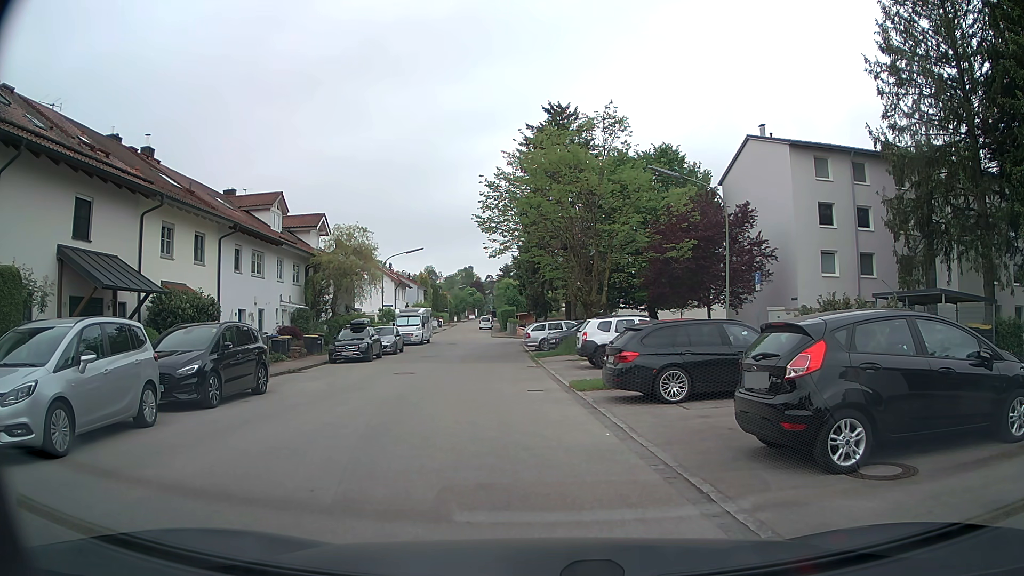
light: Day
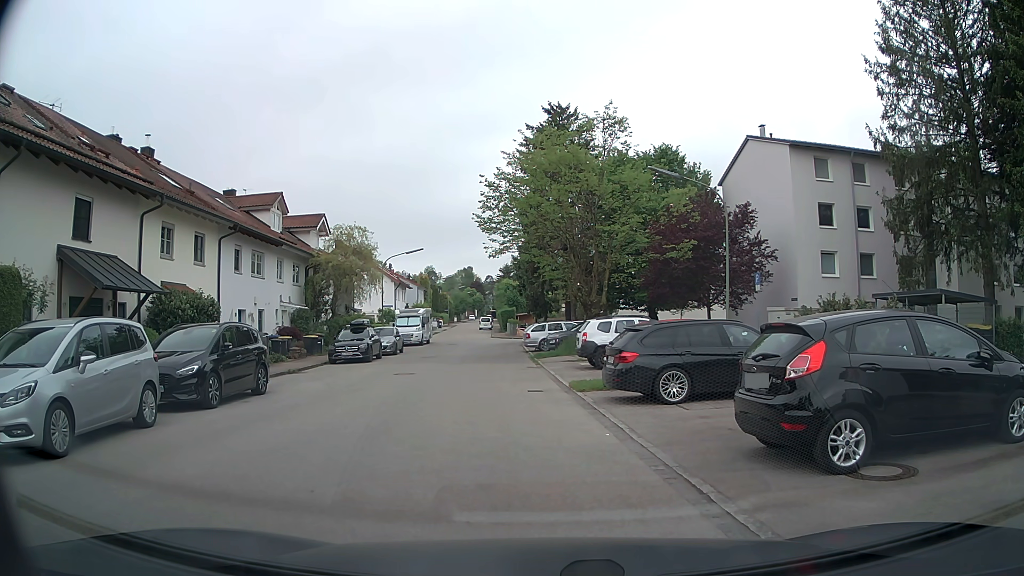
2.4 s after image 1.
(0.0, 0.0) m; 0°
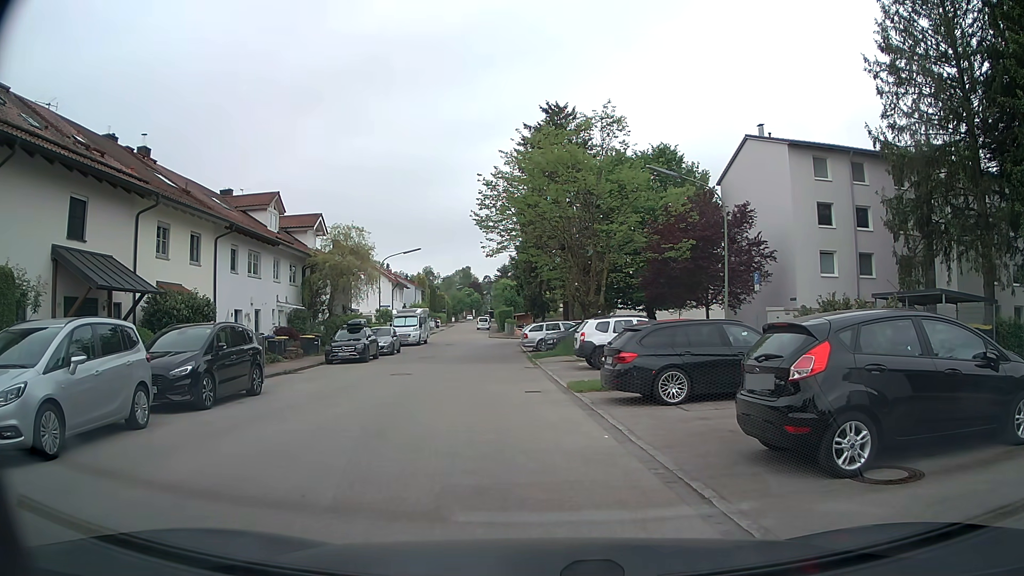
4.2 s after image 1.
(0.0, +0.2) m; 0°
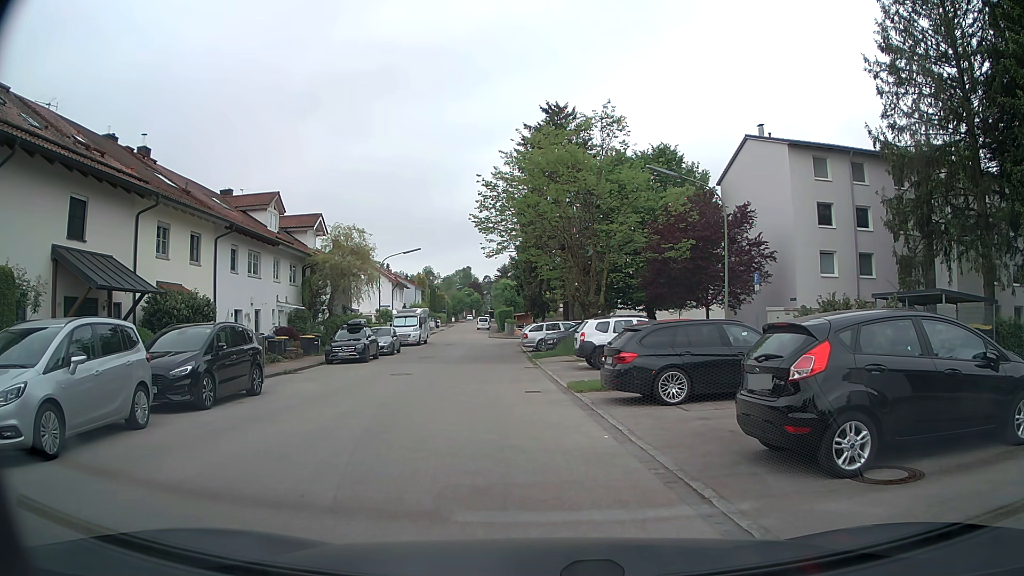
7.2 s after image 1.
(0.0, +0.1) m; 0°
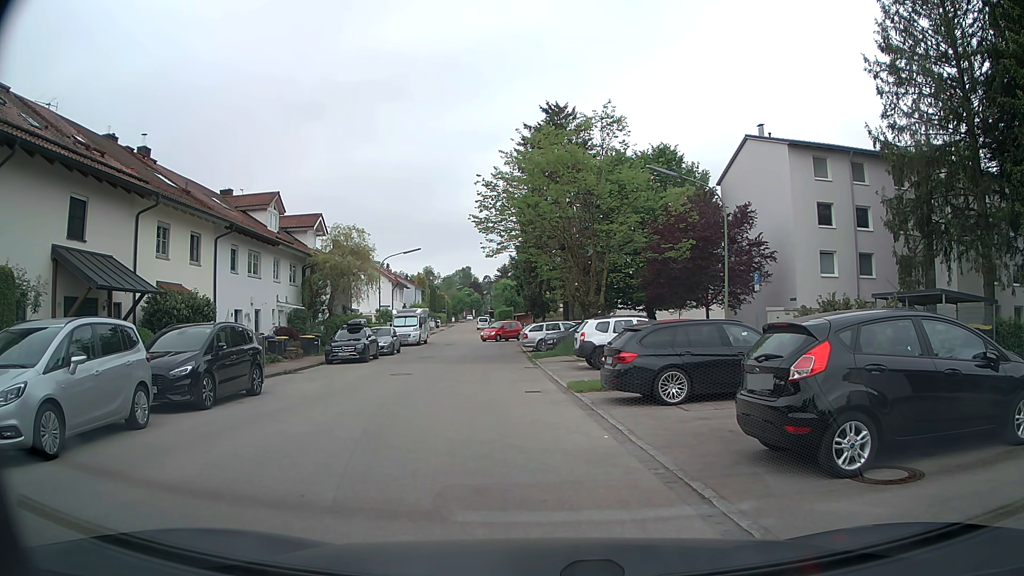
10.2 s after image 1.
(0.0, 0.0) m; 0°
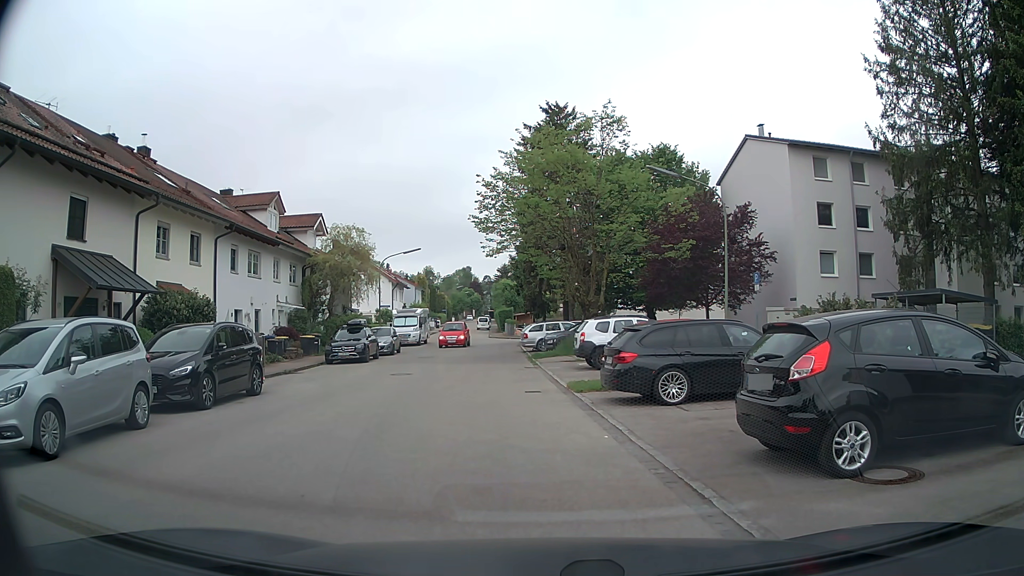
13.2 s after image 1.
(0.0, 0.0) m; 0°
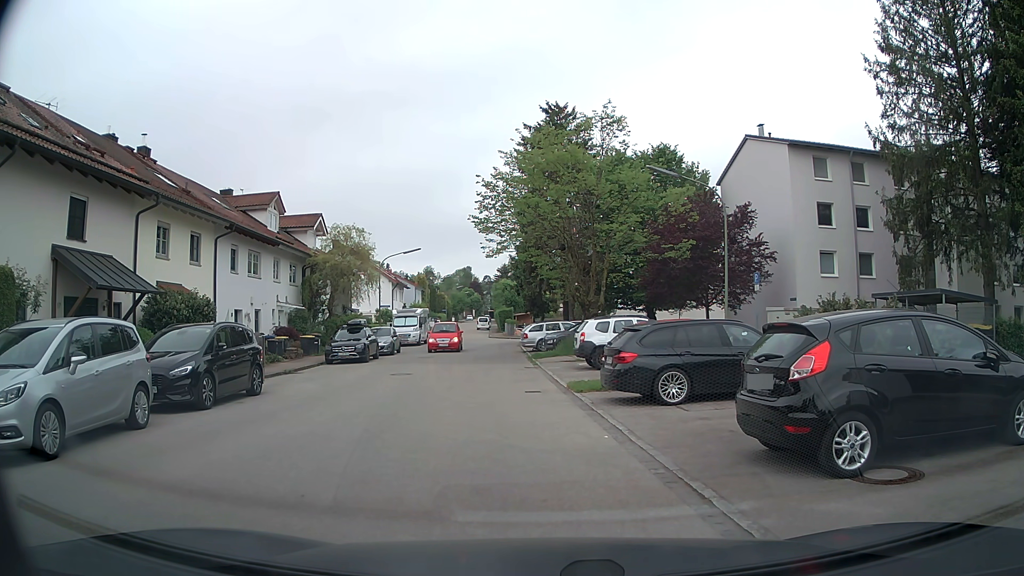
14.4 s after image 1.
(0.0, 0.0) m; 0°
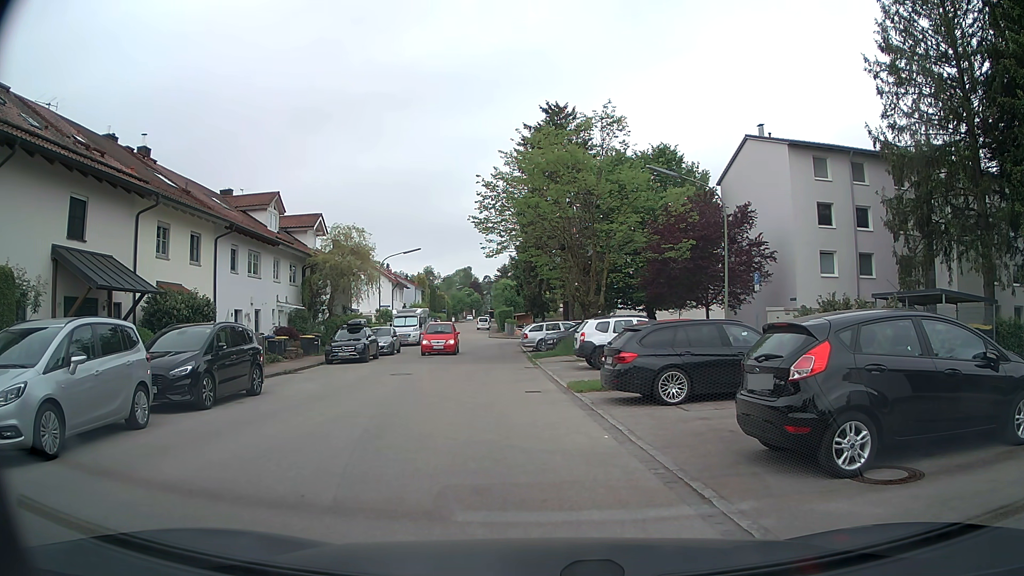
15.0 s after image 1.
(0.0, 0.0) m; 0°
